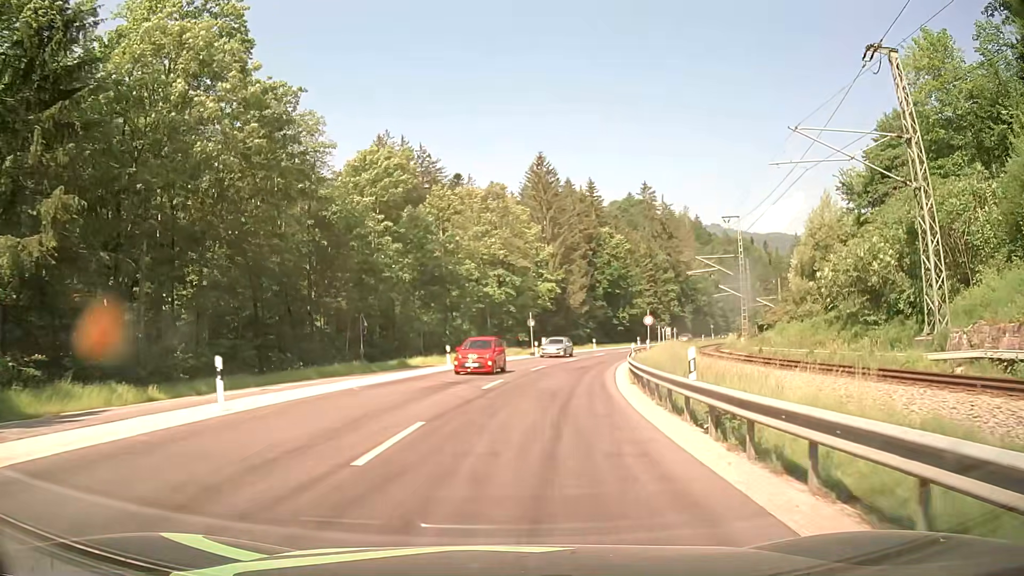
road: primary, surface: asphalt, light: Day
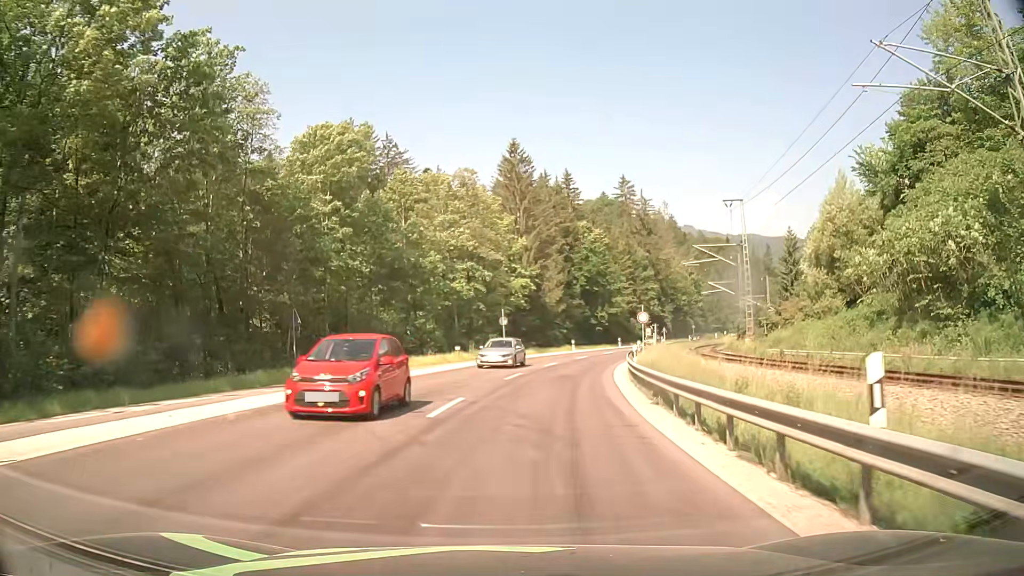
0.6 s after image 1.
(+0.1, +7.2) m; +3°
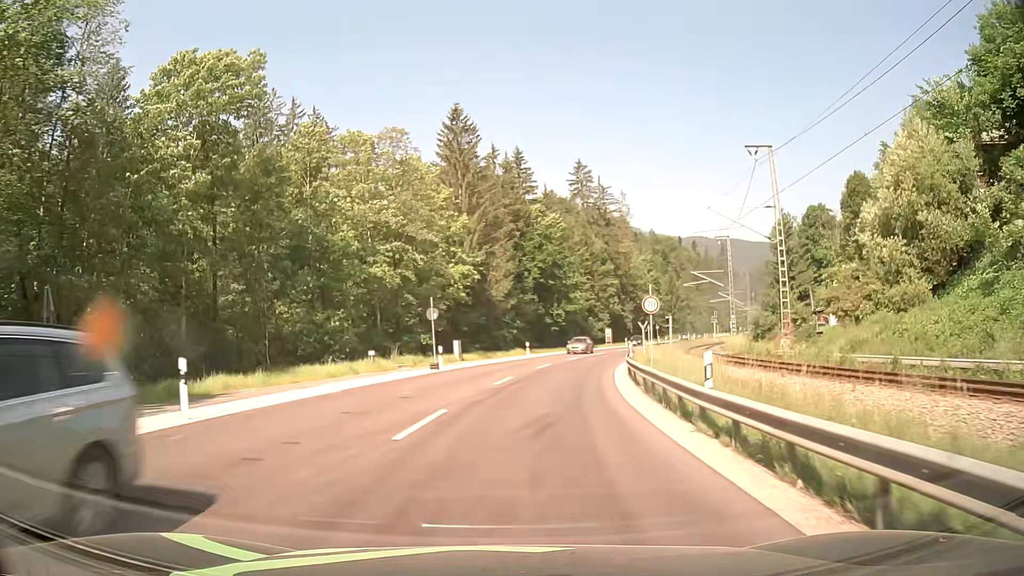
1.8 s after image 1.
(+0.5, +14.6) m; +4°
(0, +10) (+1, +20) (+3, +30) (+4, +40) (+7, +49) (+10, +59) (+13, +68) (+16, +78) (+20, +87) (+24, +96) m
